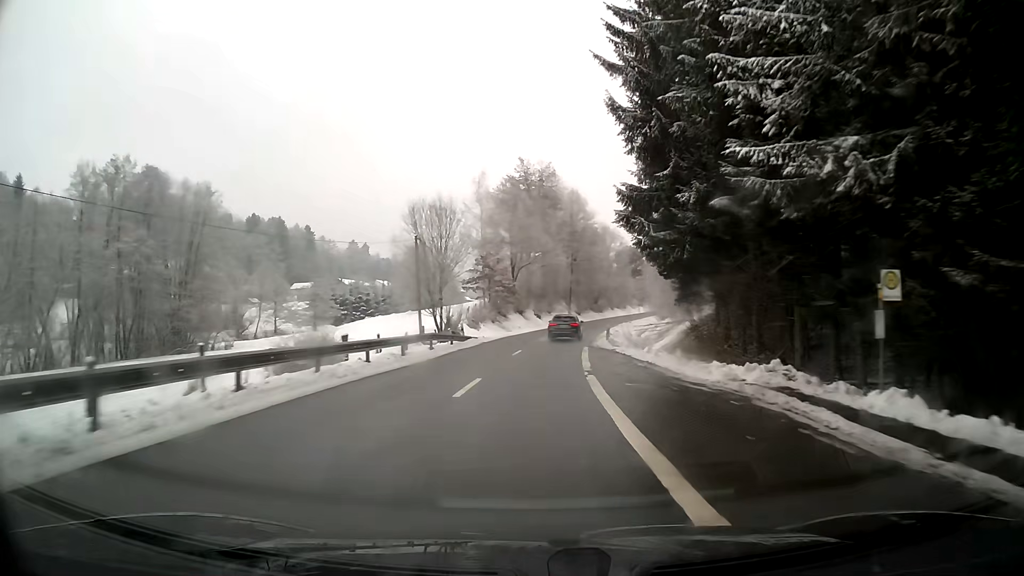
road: secondary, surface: asphalt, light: Day
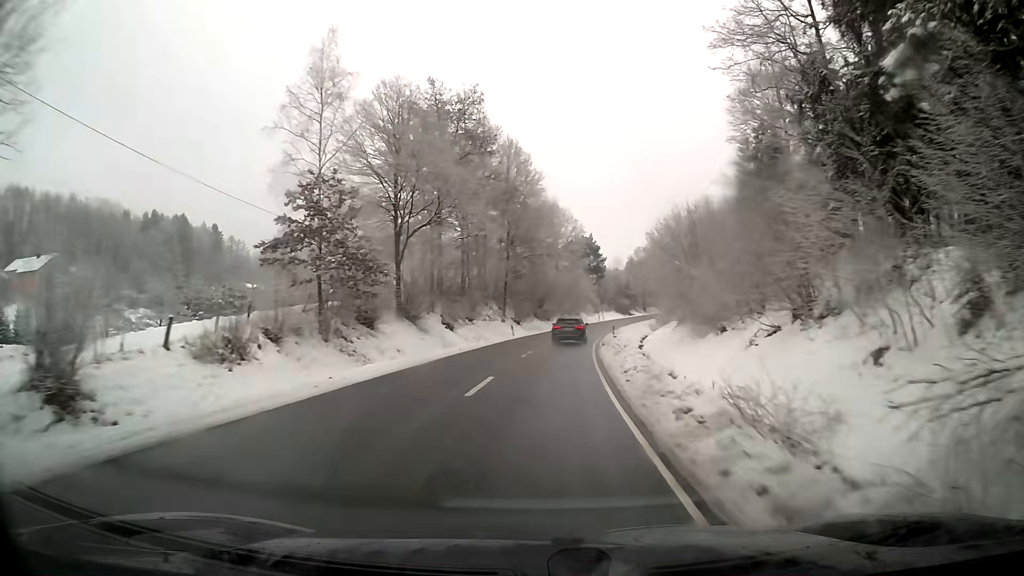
(+1.8, +35.9) m; +6°
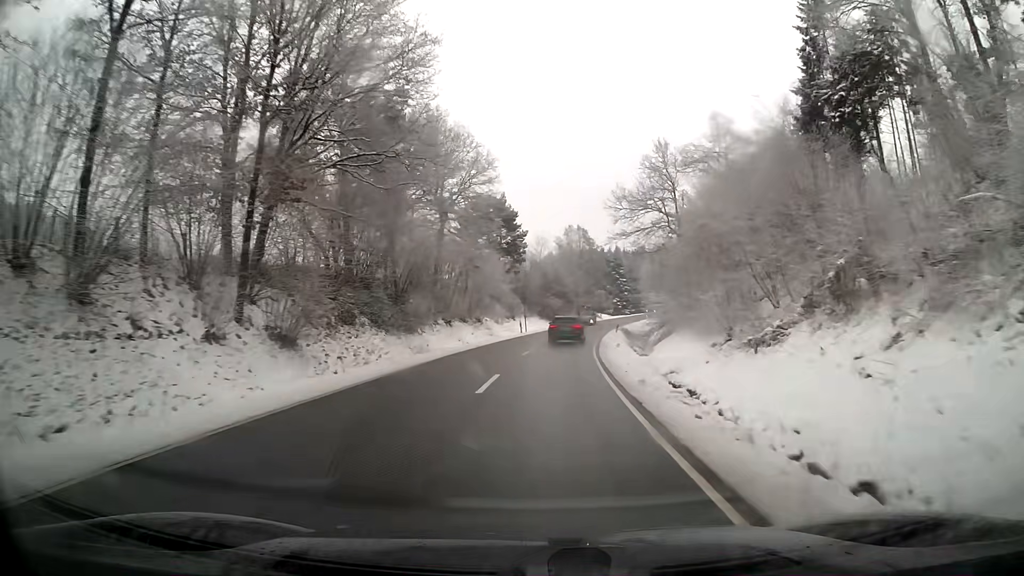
(+3.2, +47.6) m; +8°
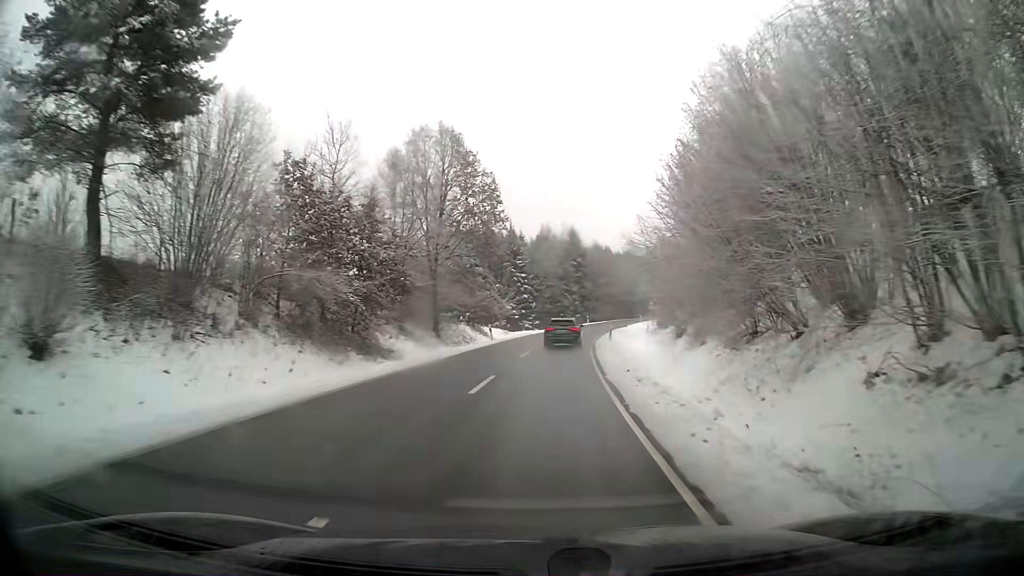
(+5.2, +59.8) m; +10°
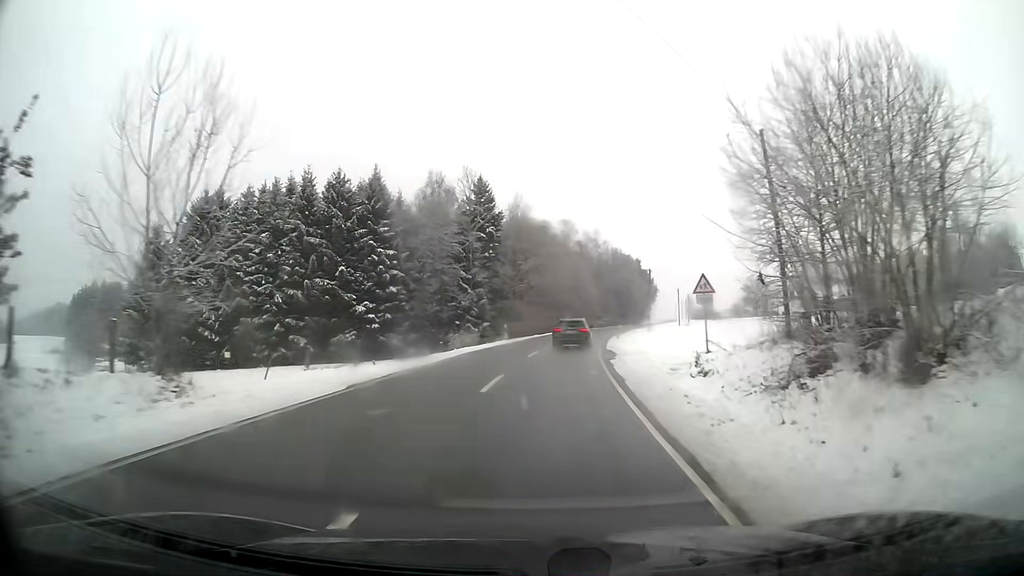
(+3.4, +47.7) m; +8°
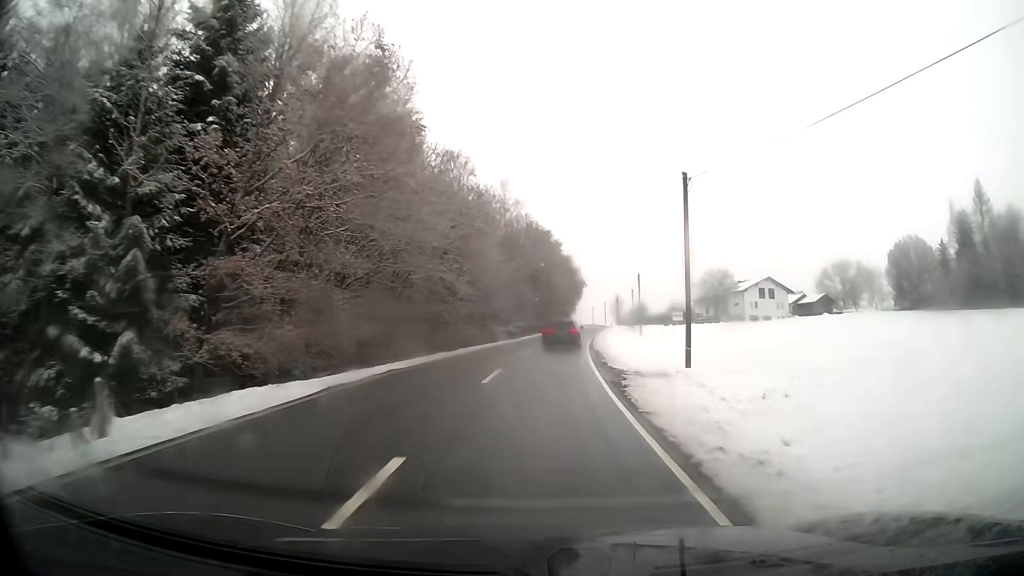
(+3.3, +46.1) m; +8°
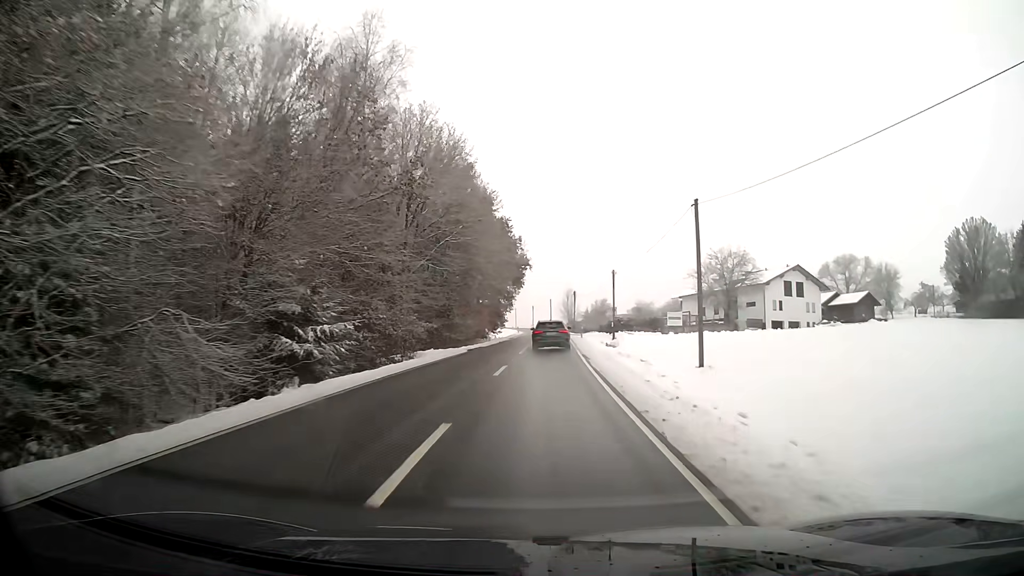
(+2.2, +45.8) m; +5°
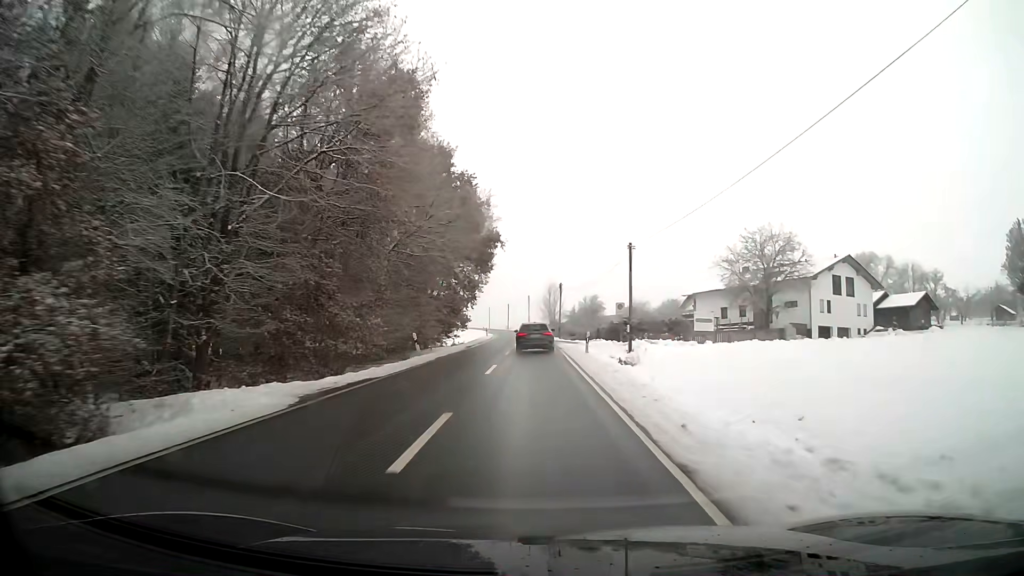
(+0.3, +22.9) m; +1°
